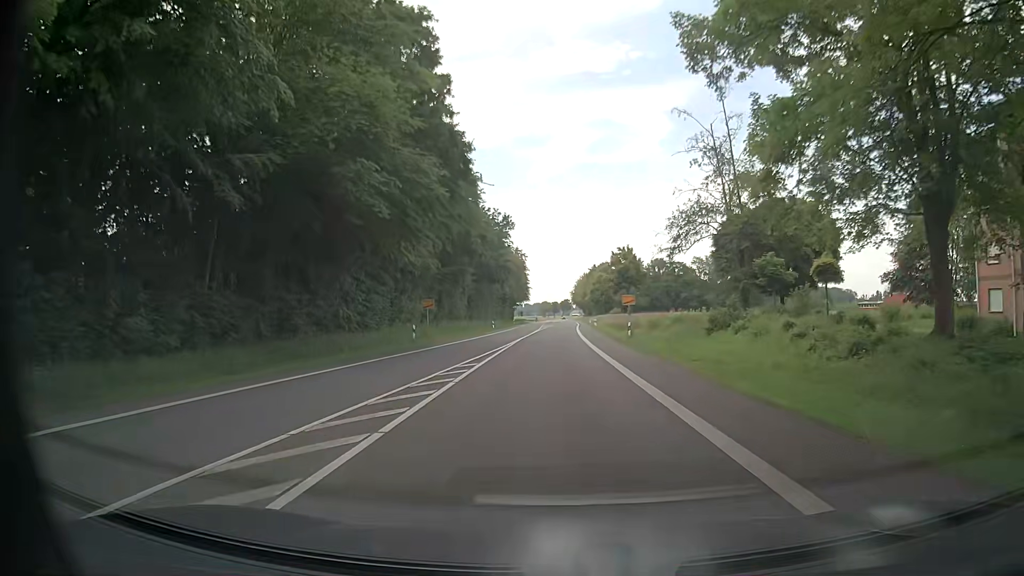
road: tertiary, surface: asphalt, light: Day
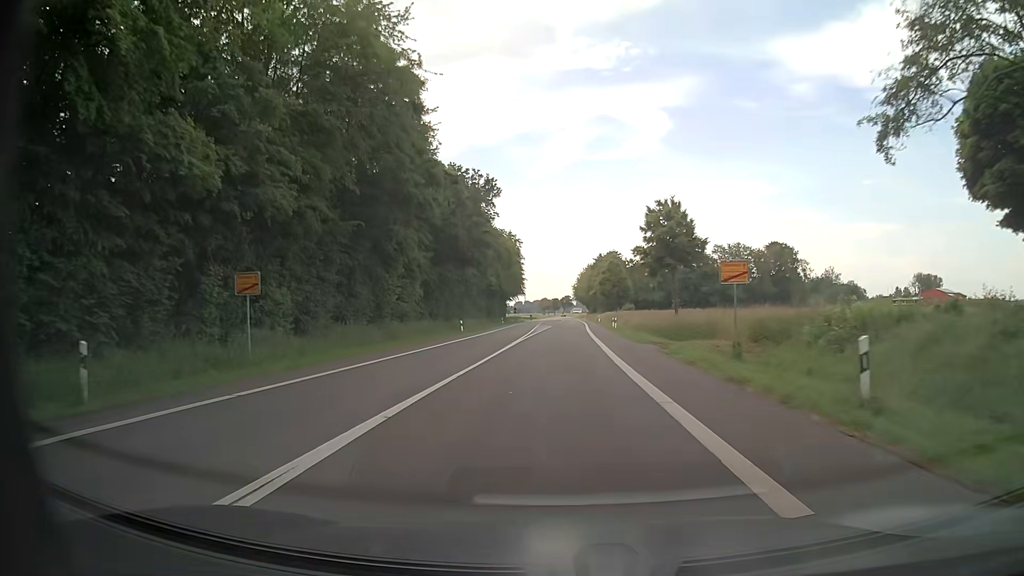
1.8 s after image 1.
(+0.1, +29.3) m; 0°
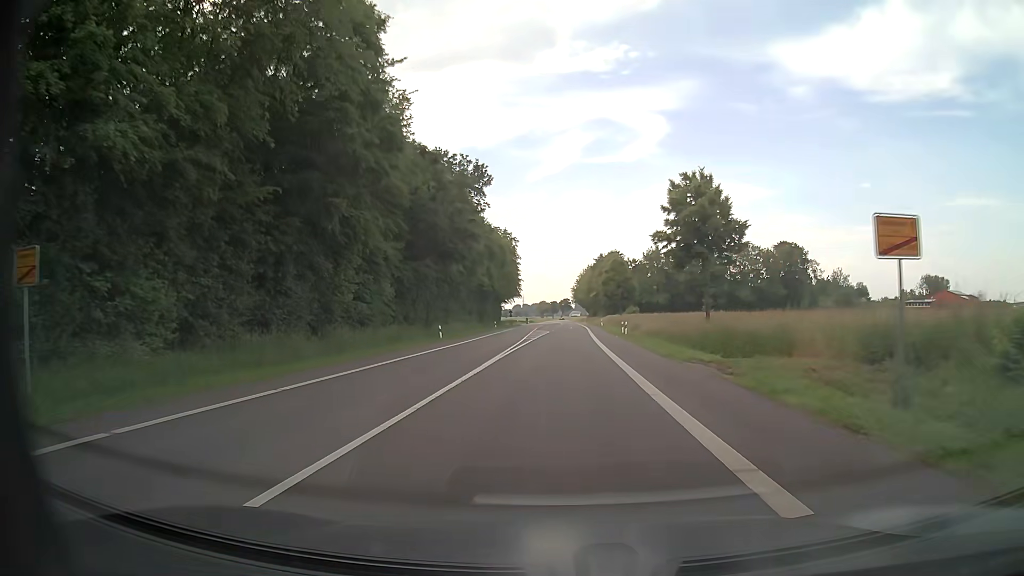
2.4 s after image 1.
(0.0, +10.2) m; 0°
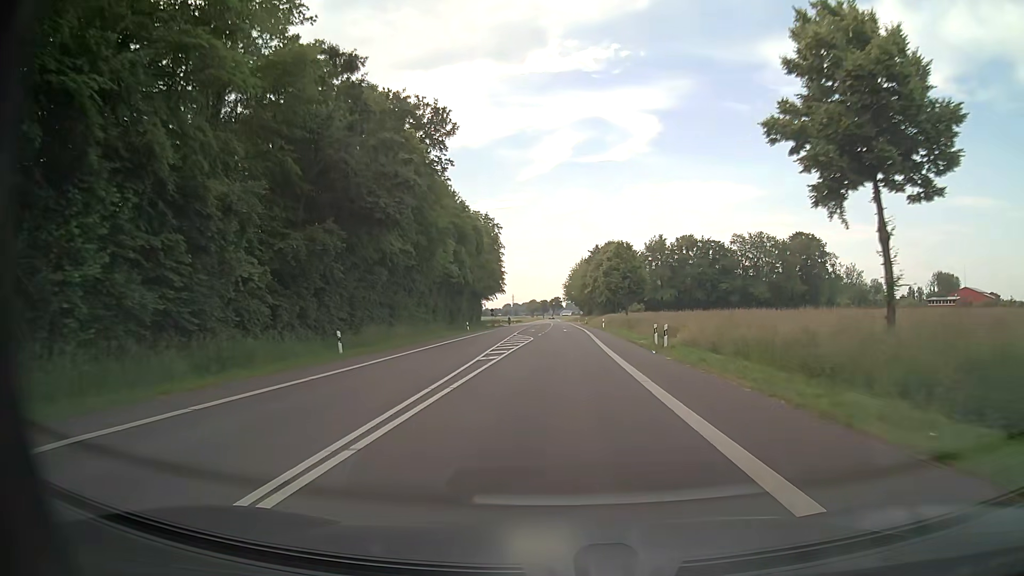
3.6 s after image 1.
(+0.1, +21.5) m; +1°
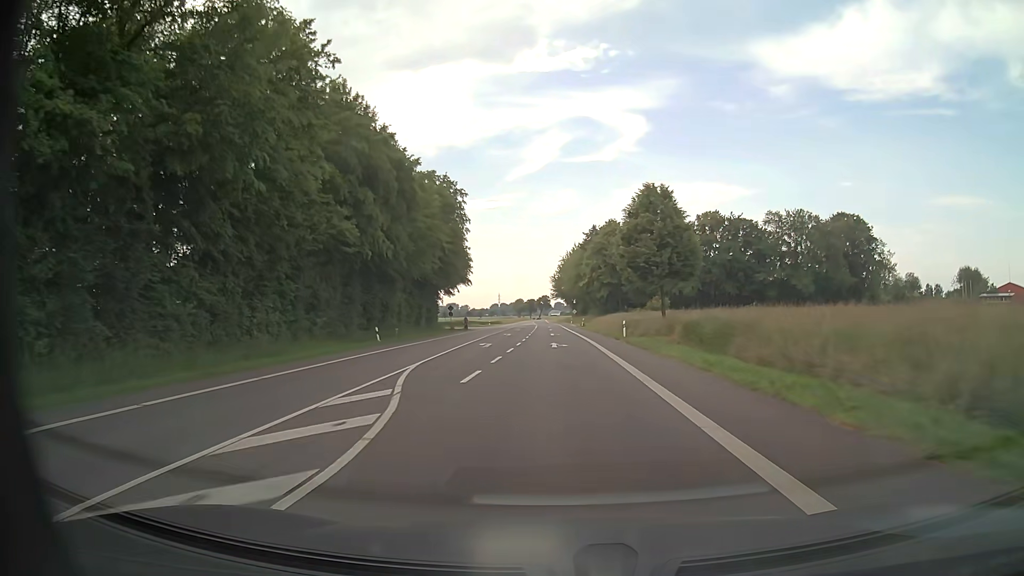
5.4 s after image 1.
(+0.3, +35.5) m; +1°
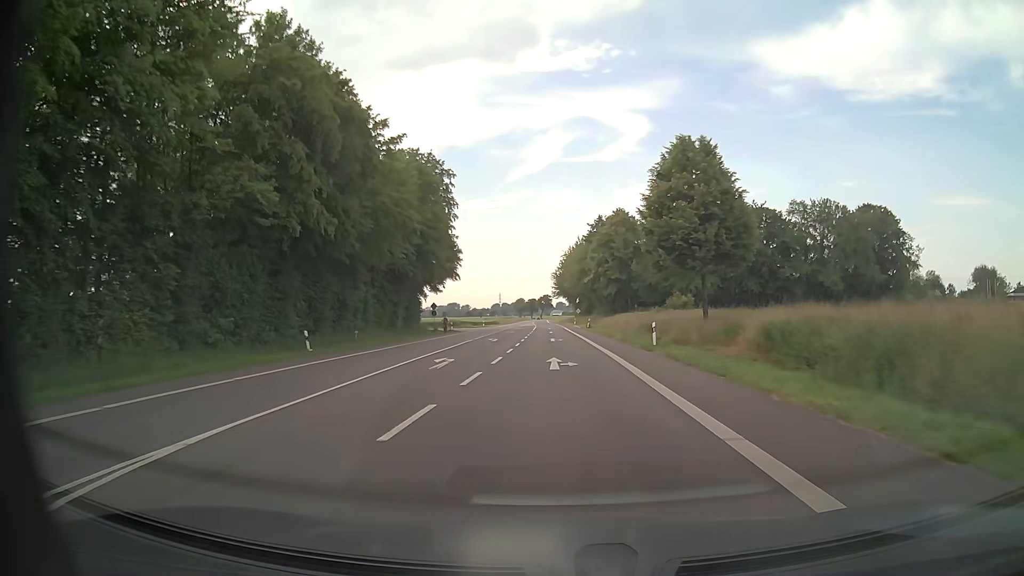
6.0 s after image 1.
(0.0, +12.7) m; 0°
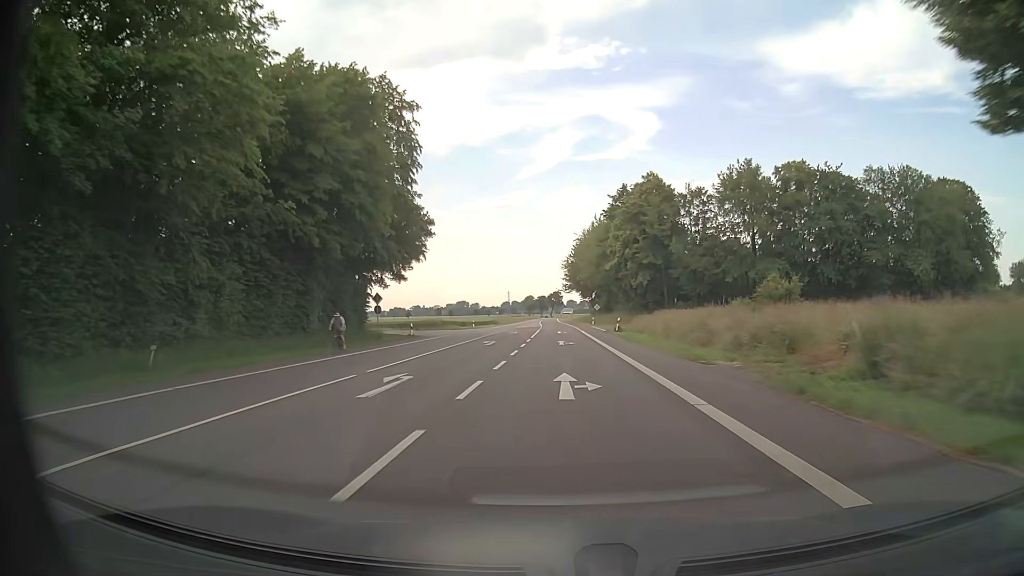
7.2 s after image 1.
(-0.2, +26.7) m; -1°
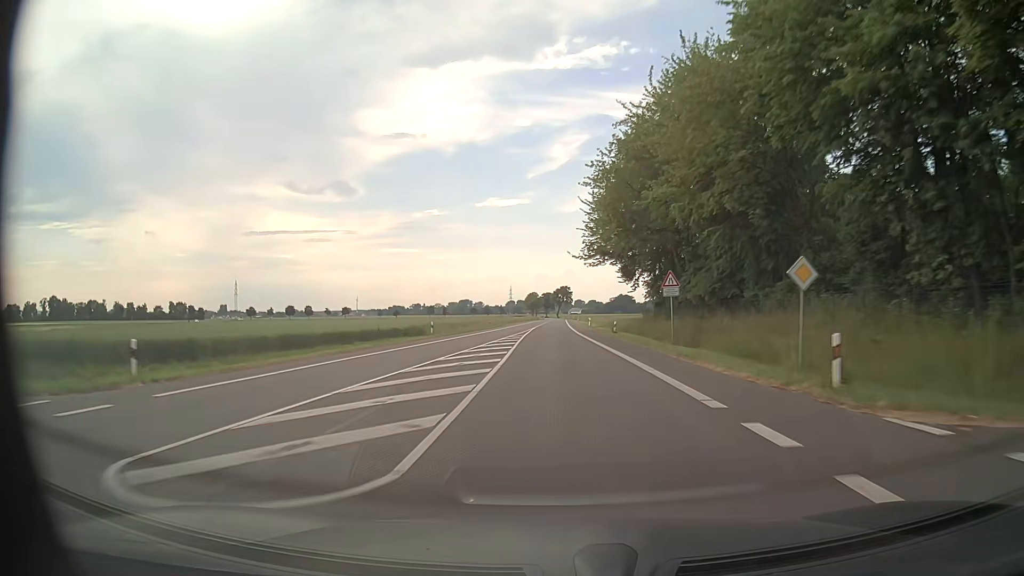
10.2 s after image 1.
(-0.4, +73.0) m; -1°
(0, +10) (0, +20) (0, +30) (0, +40) (0, +50) (0, +60) (0, +70) (0, +80) (0, +90) (0, +100) m
